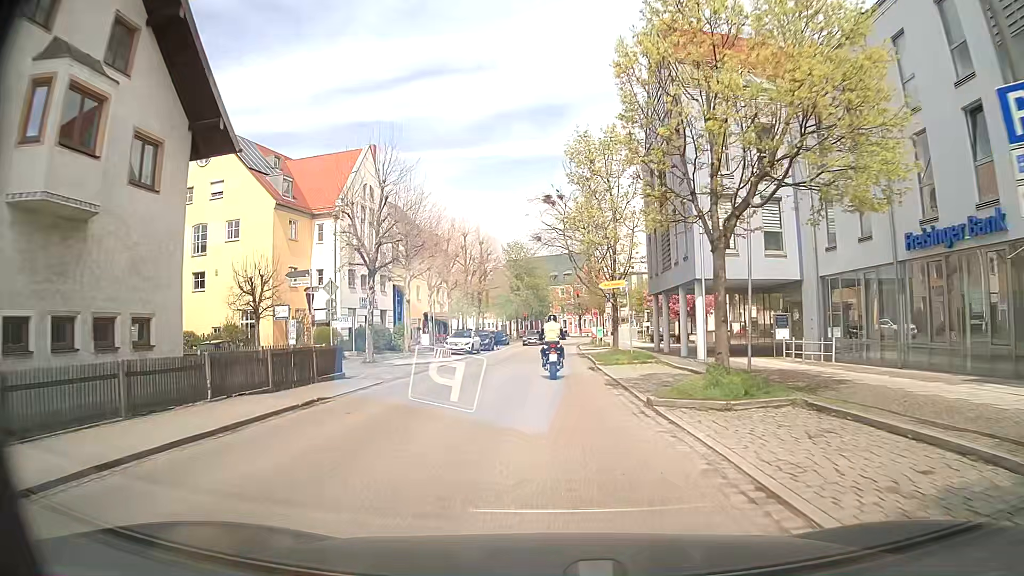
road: secondary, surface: asphalt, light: Day
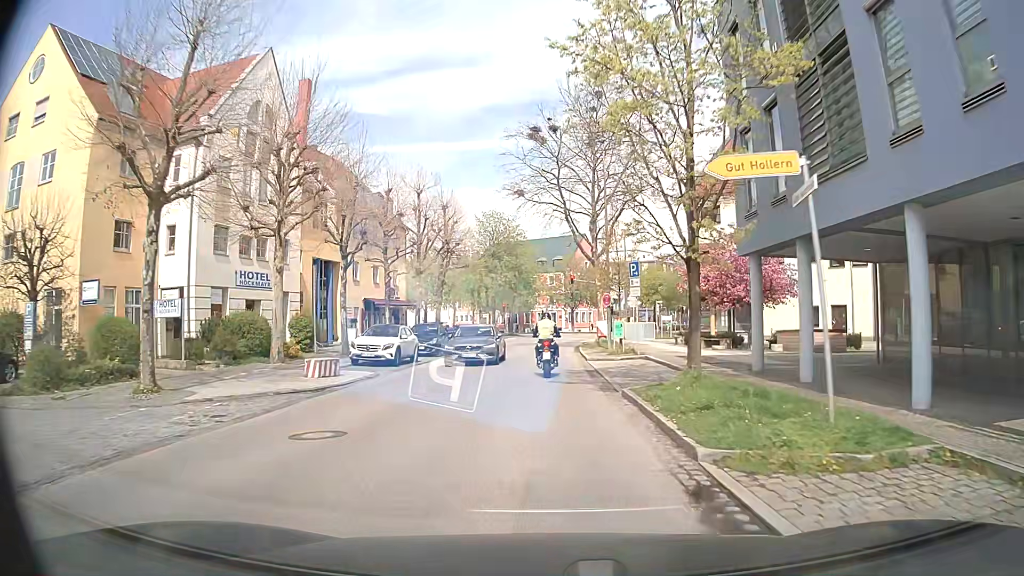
(-0.1, +18.7) m; 0°
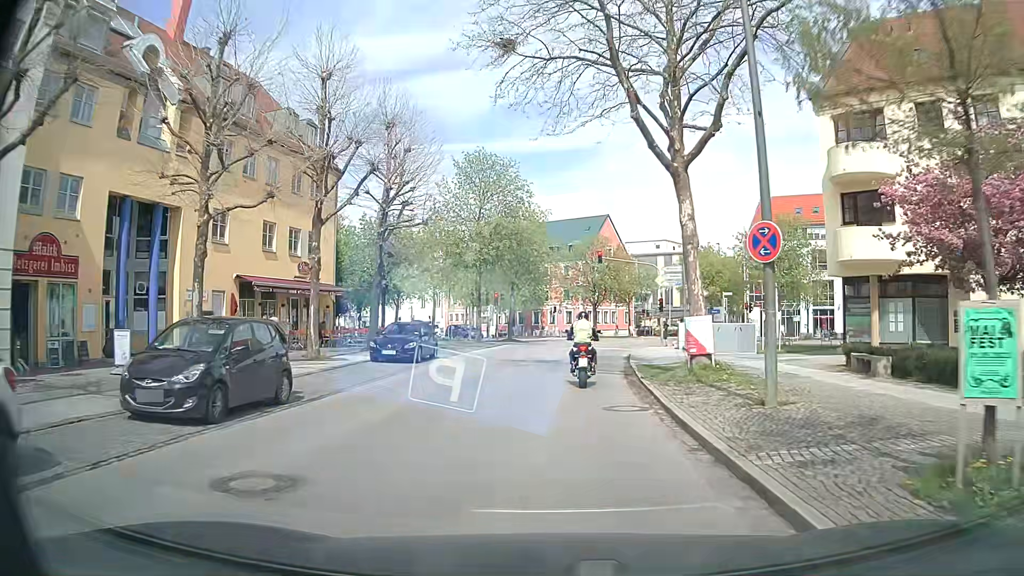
(0.0, +22.8) m; 0°
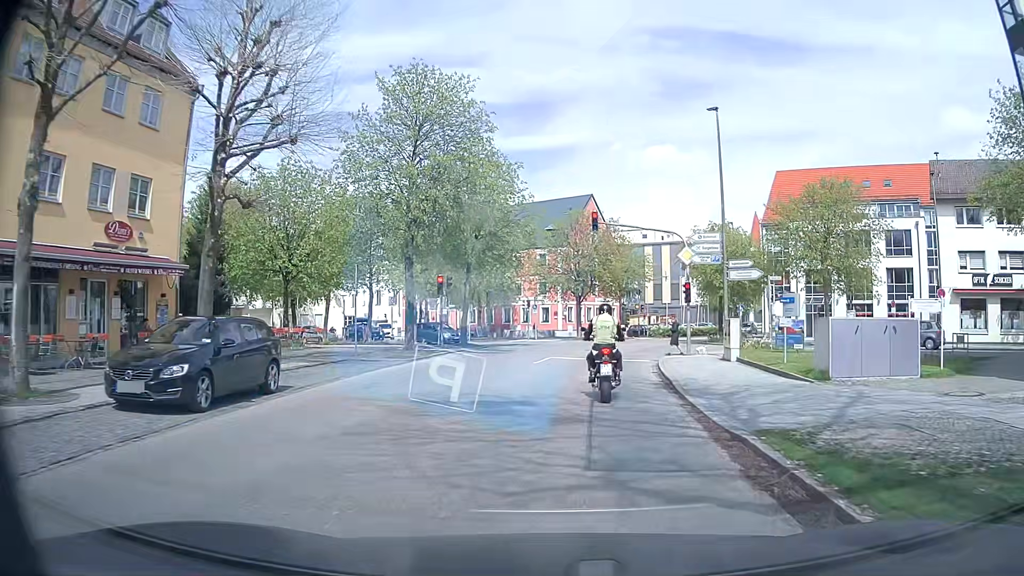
(0.0, +14.4) m; +1°
